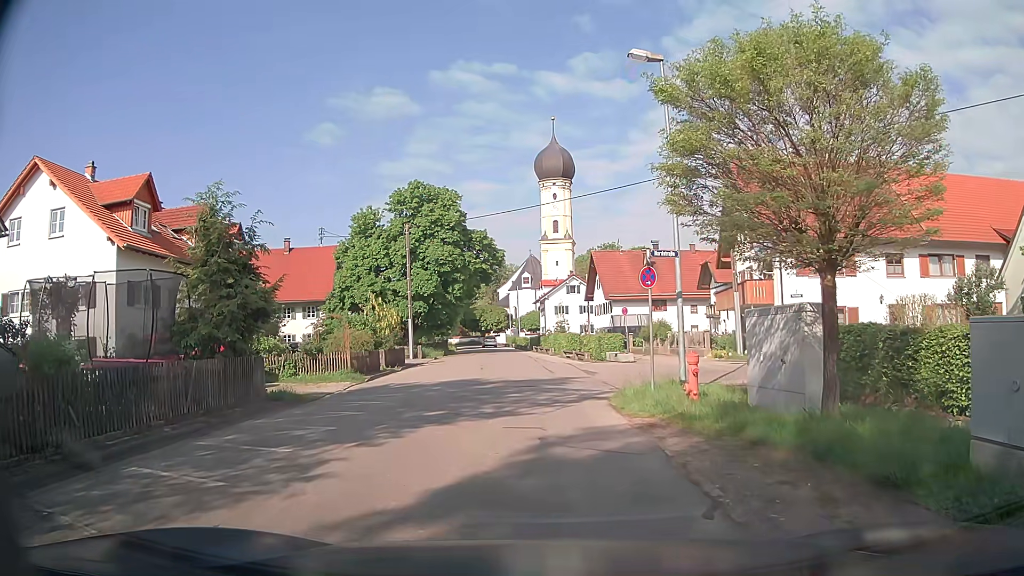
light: Day
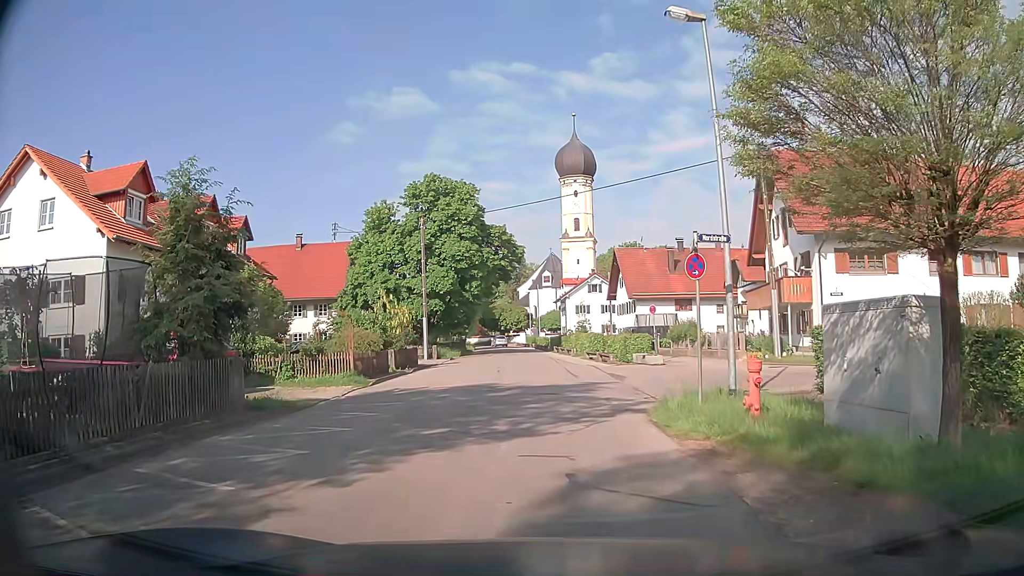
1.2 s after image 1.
(0.0, +2.3) m; 0°
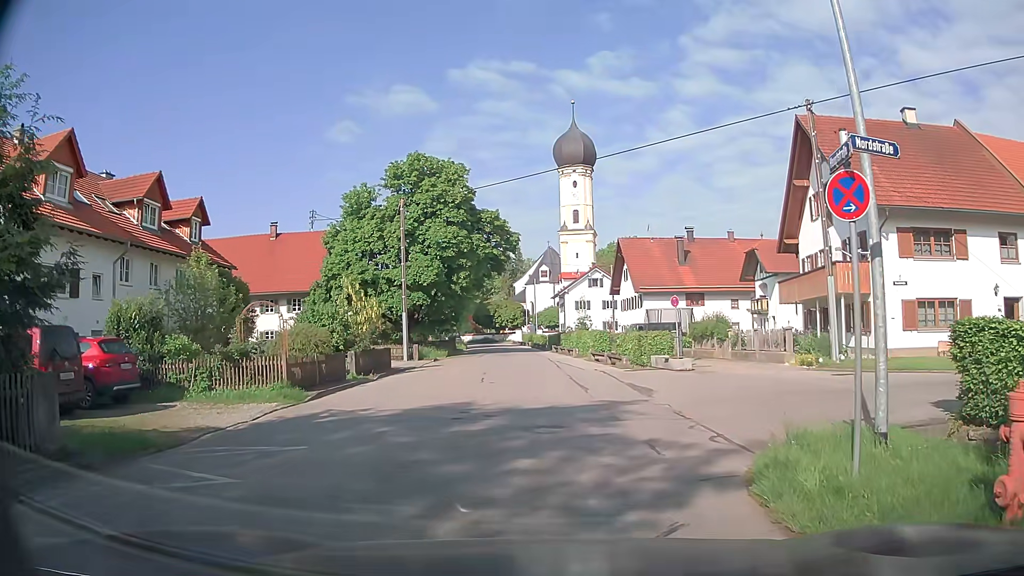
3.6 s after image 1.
(-0.1, +5.8) m; 0°
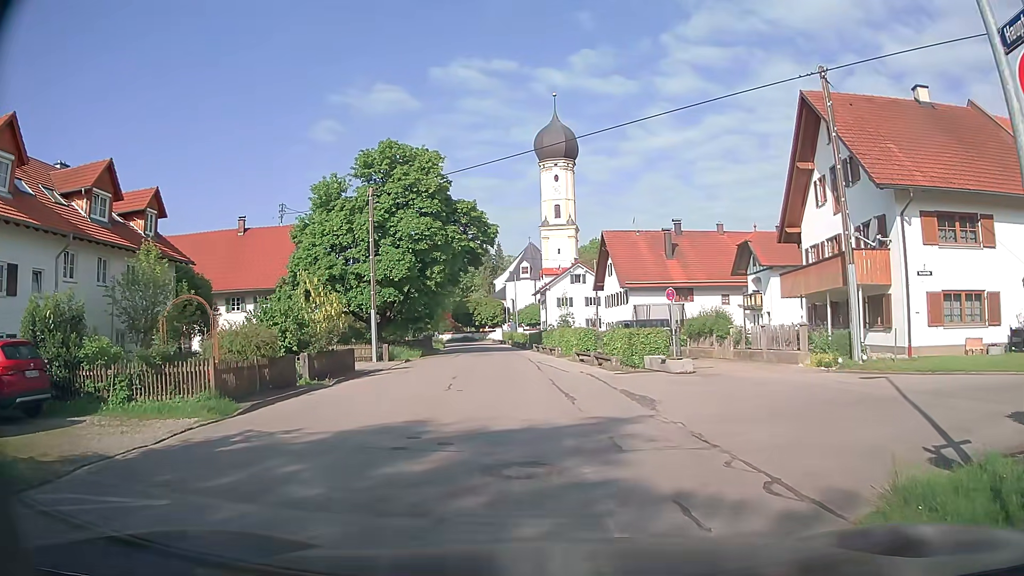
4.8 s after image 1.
(+0.1, +2.9) m; 0°
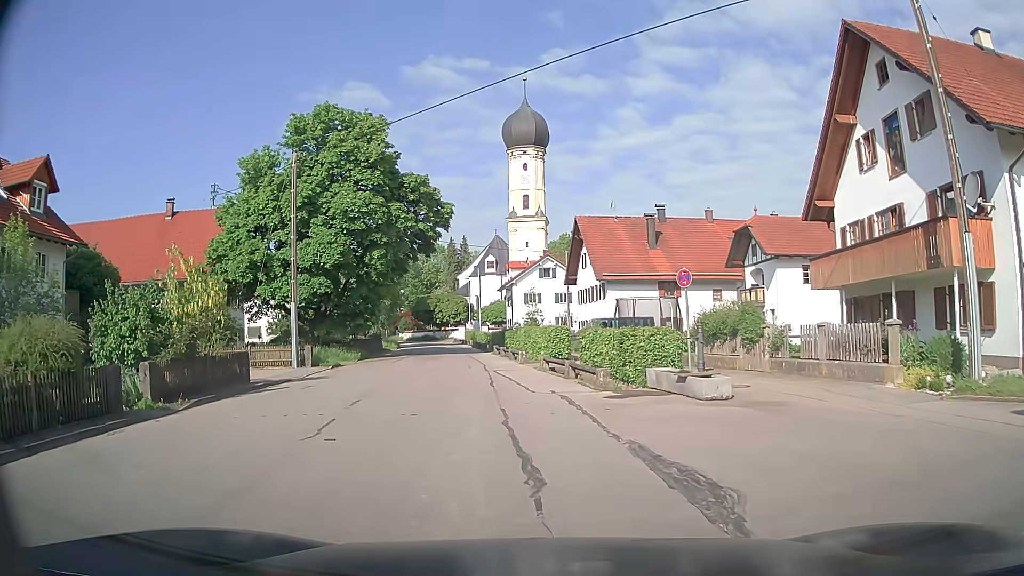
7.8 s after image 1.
(+0.5, +7.2) m; +4°
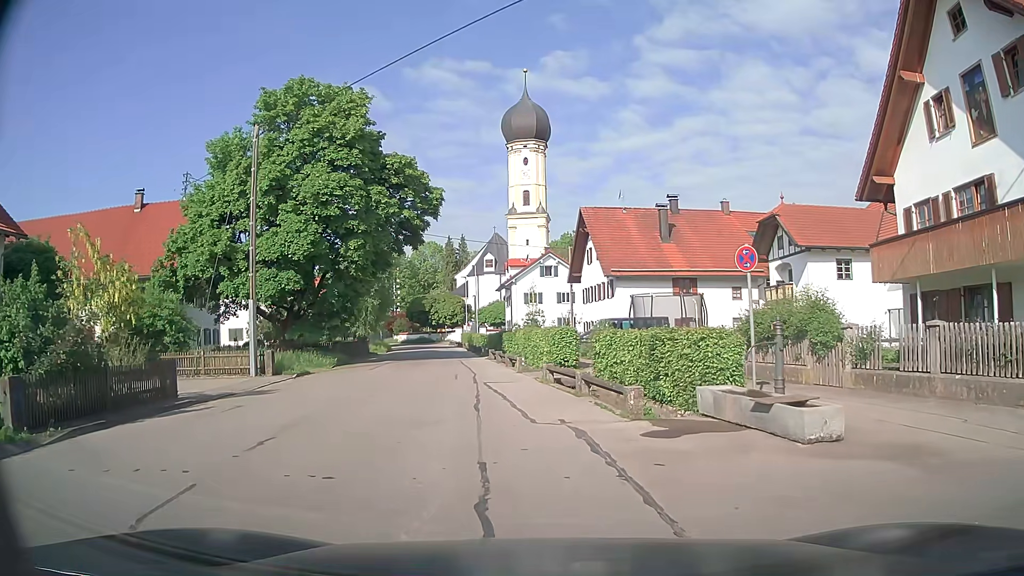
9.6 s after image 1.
(0.0, +4.6) m; 0°
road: residential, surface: asphalt
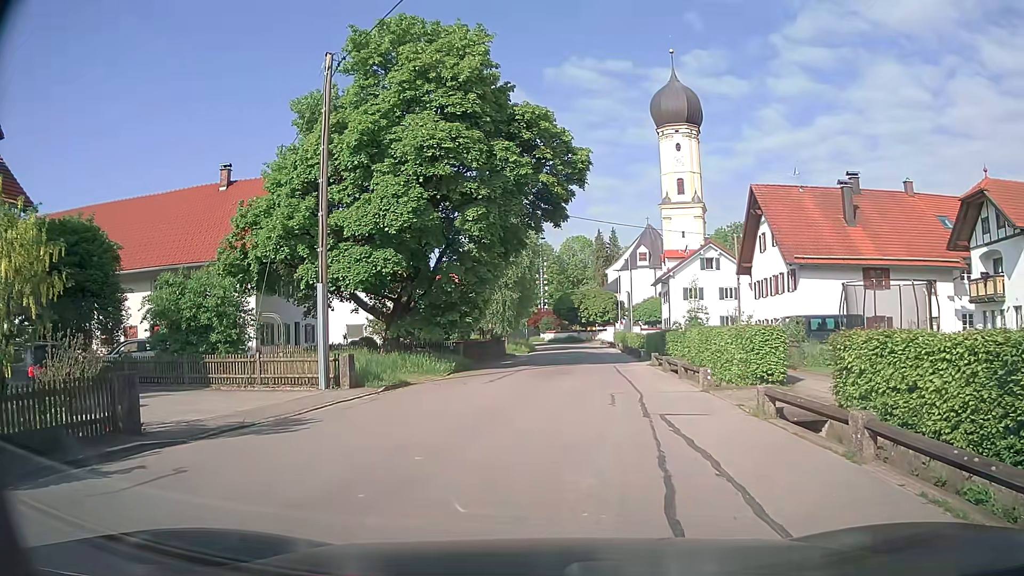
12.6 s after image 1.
(-0.6, +7.0) m; -12°
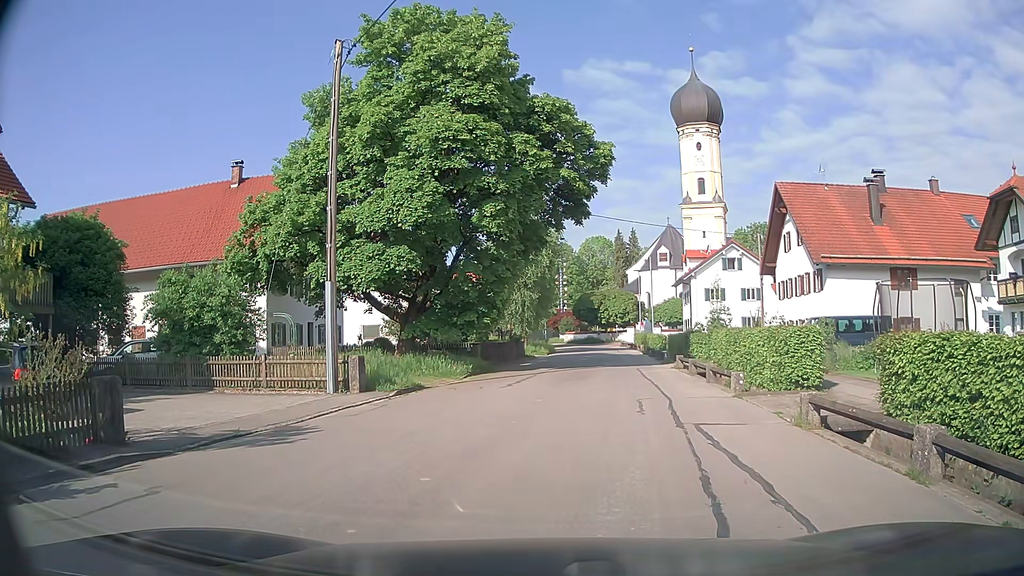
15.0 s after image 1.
(0.0, +1.0) m; 0°
